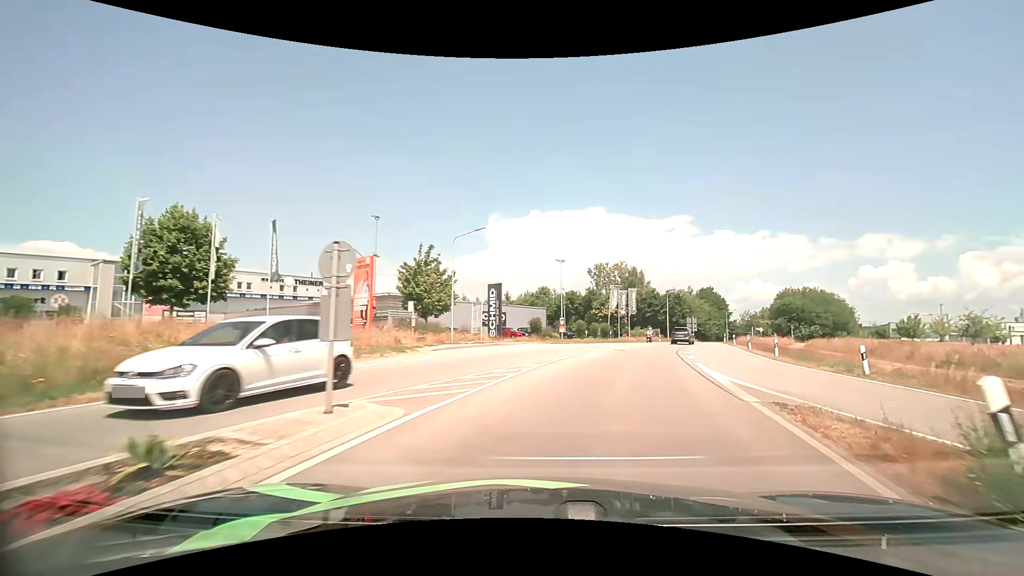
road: tertiary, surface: asphalt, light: Day
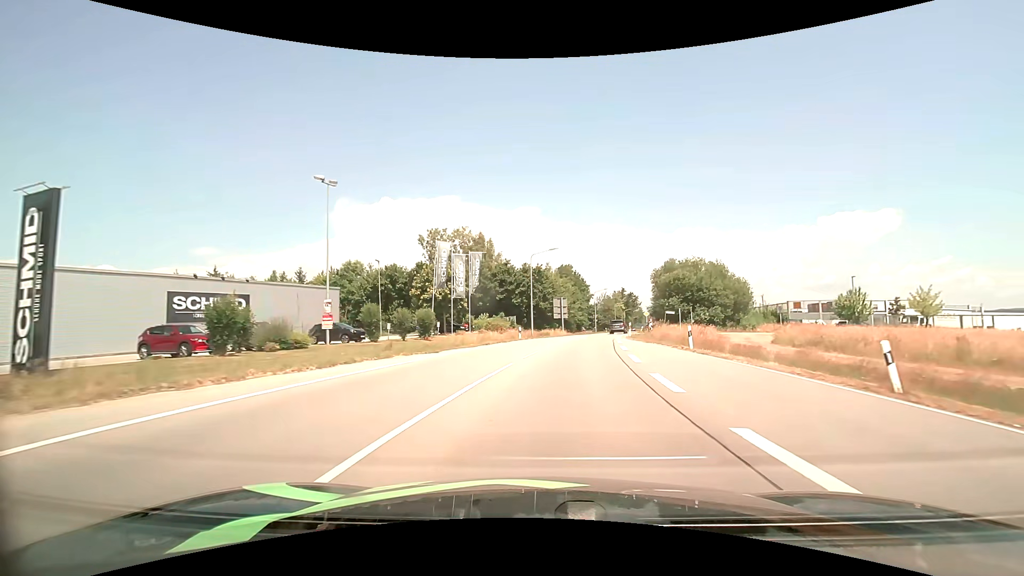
(+6.4, +32.8) m; +17°
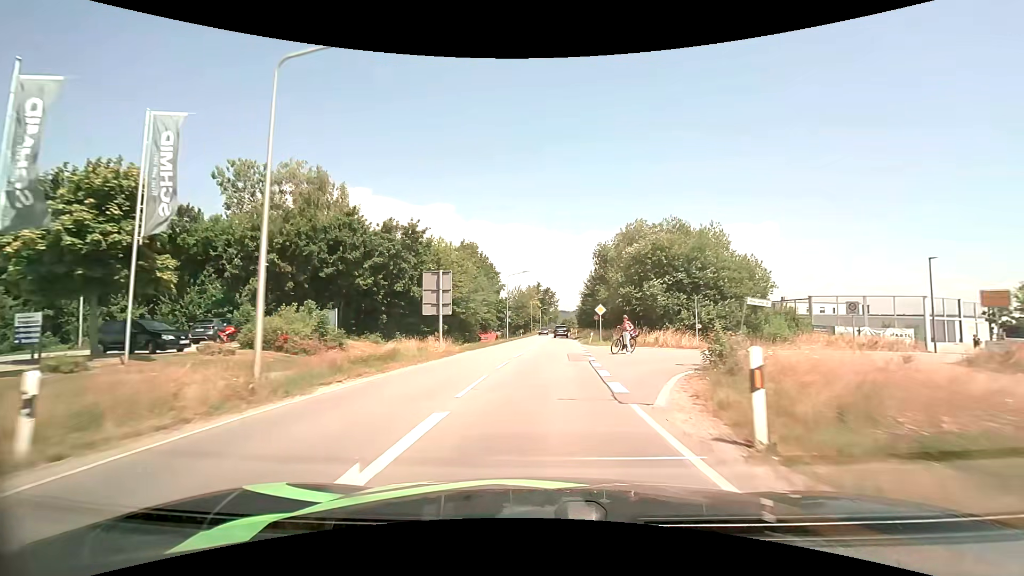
(+2.9, +31.8) m; +10°
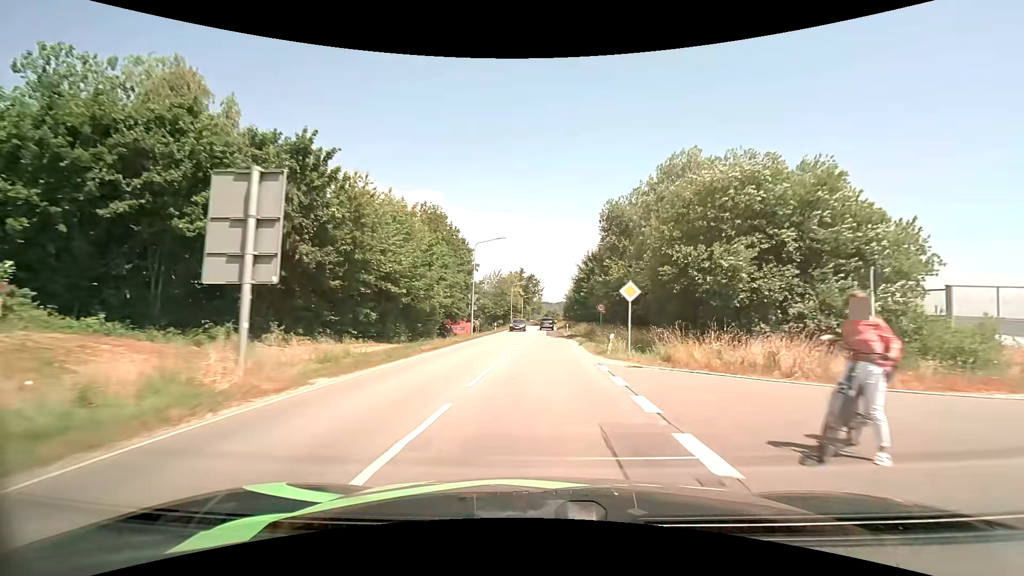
(+0.3, +17.3) m; +2°
(0, +10) (0, +20) (0, +30) (+1, +40) (+1, +50) (+1, +60) (+1, +70) (+1, +80) (+1, +90) (+1, +100) m
